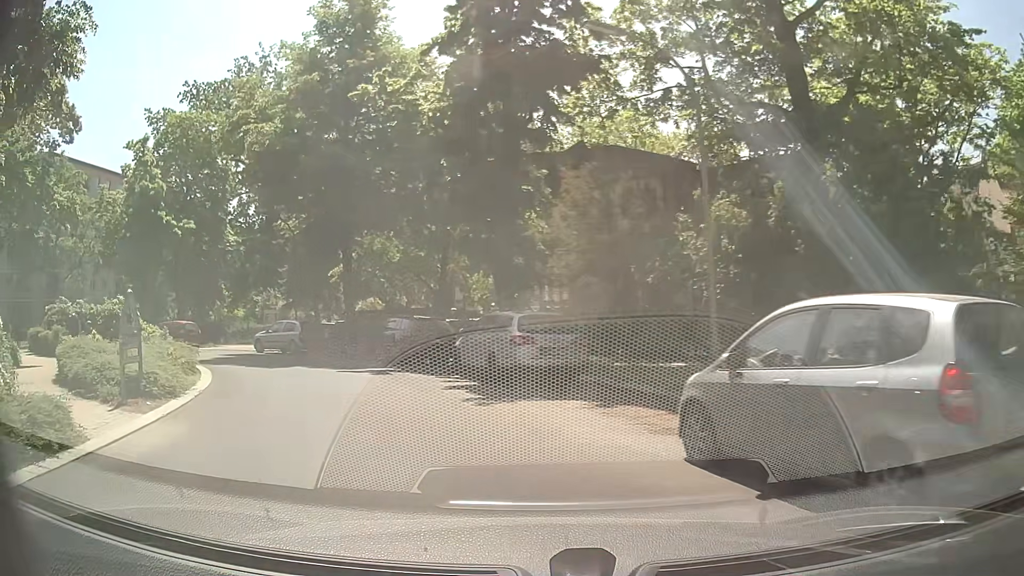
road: residential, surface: asphalt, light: Day
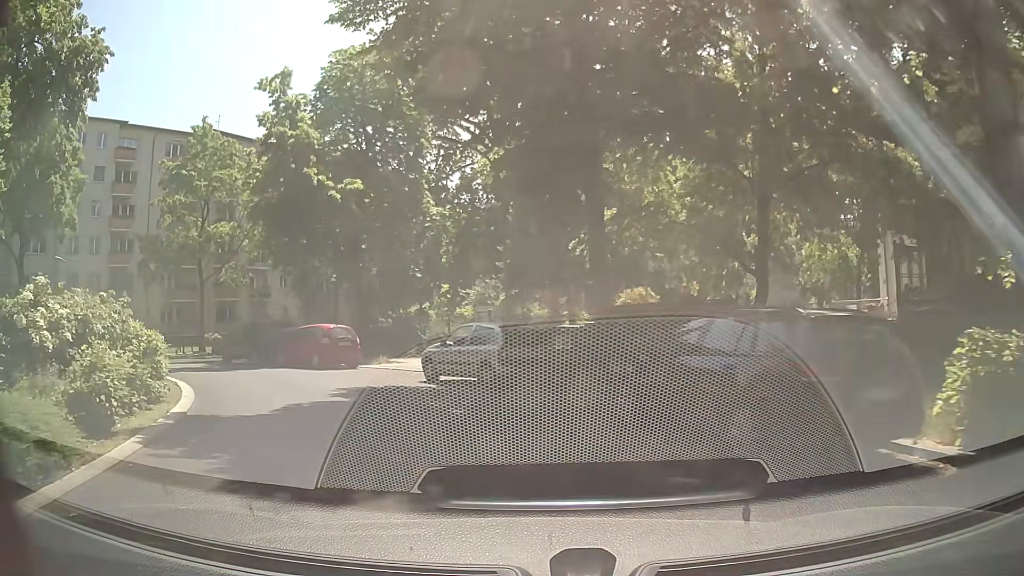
(-3.0, +13.6) m; -23°
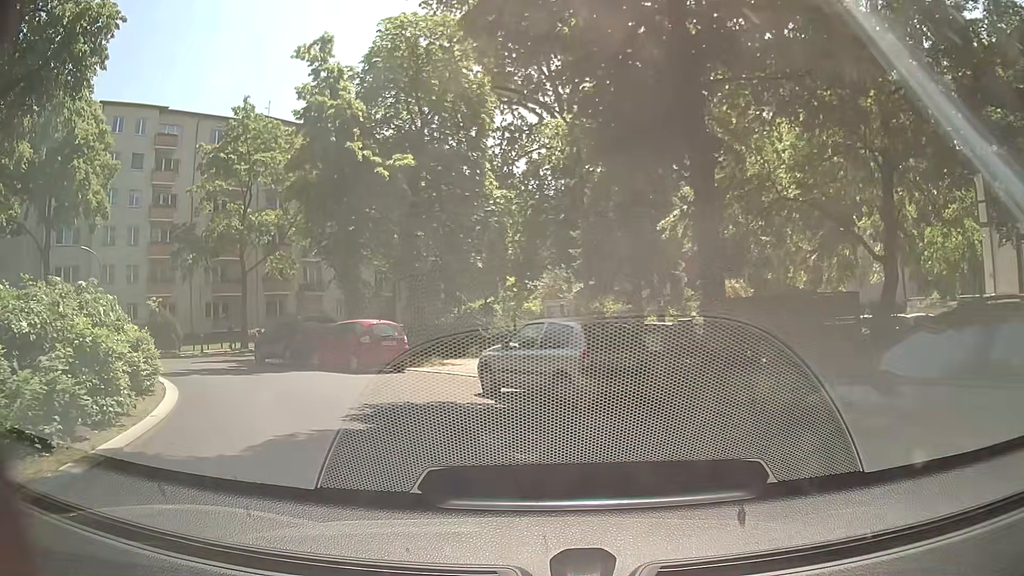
(-0.2, +3.6) m; -5°
